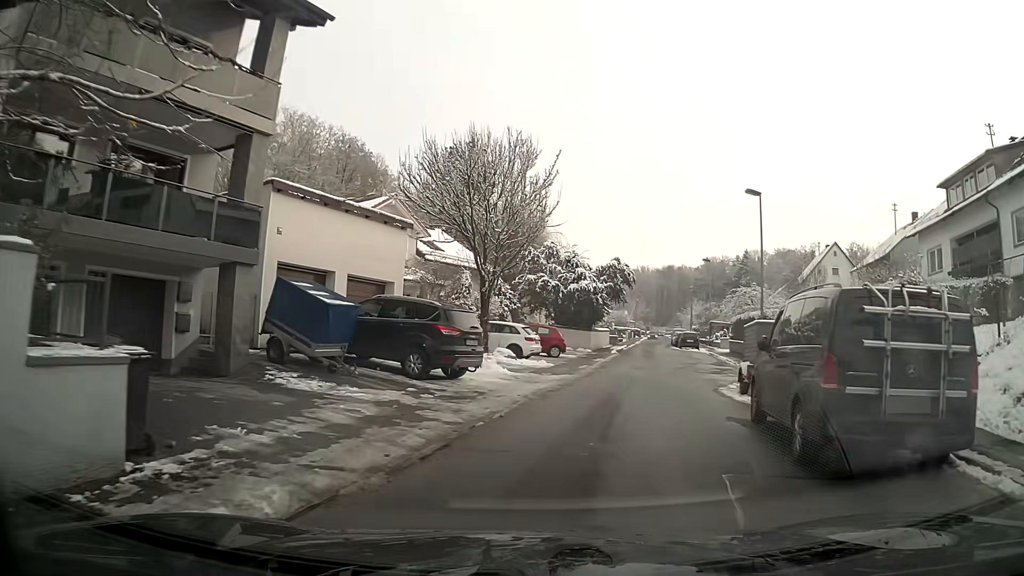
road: residential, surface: asphalt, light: Day
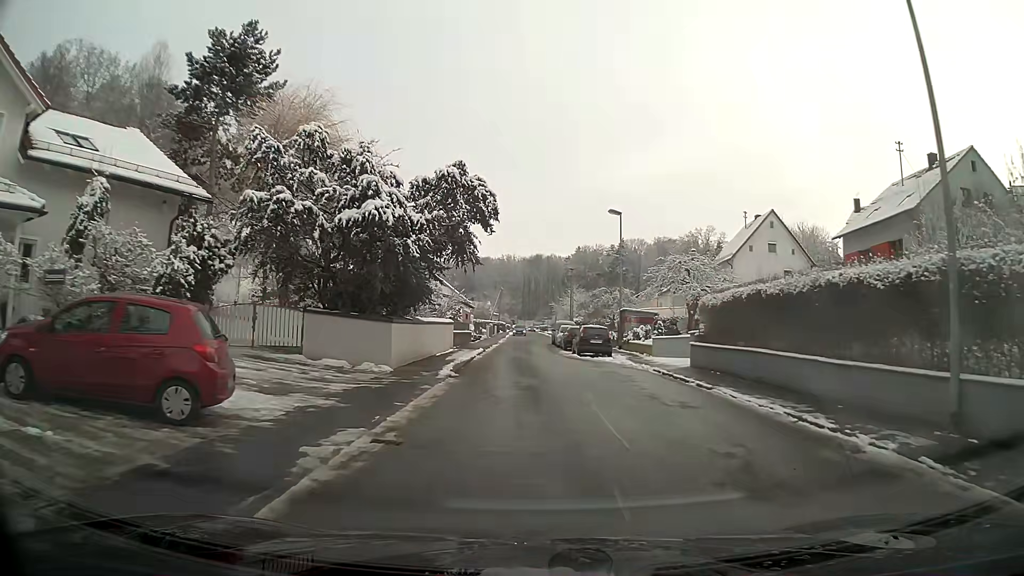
(+3.0, +24.2) m; +9°
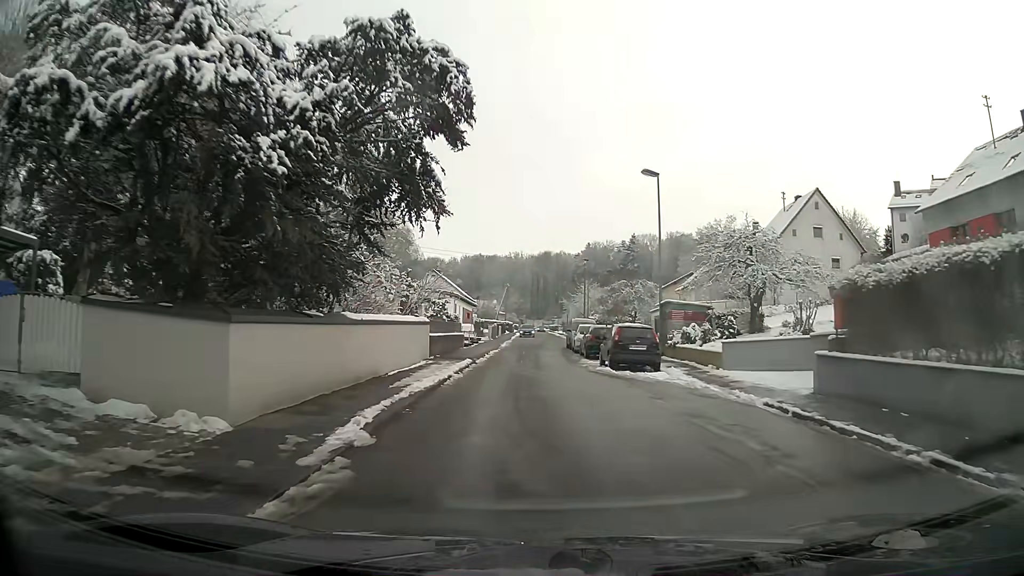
(0.0, +10.1) m; -1°
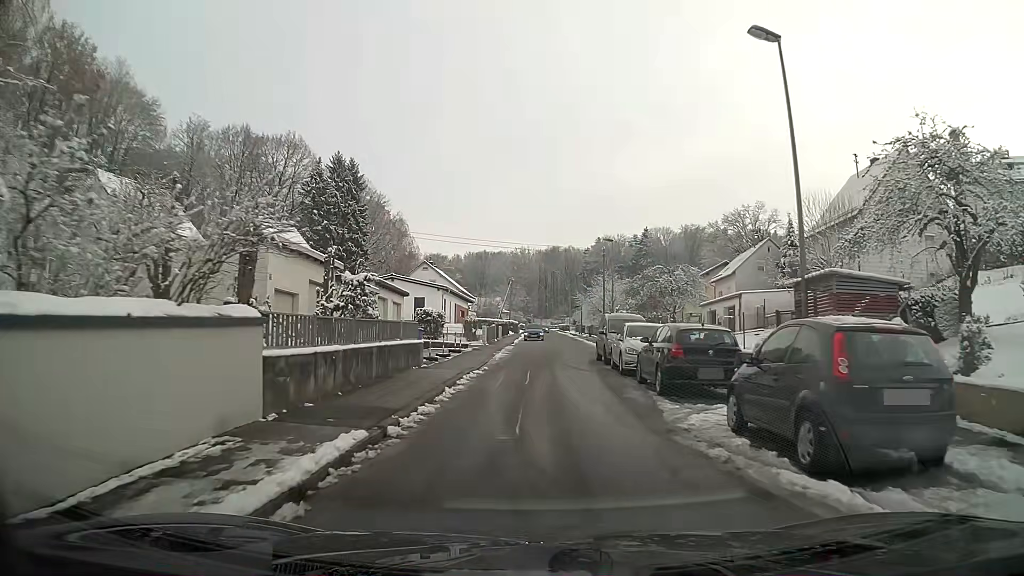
(-0.1, +15.2) m; -1°
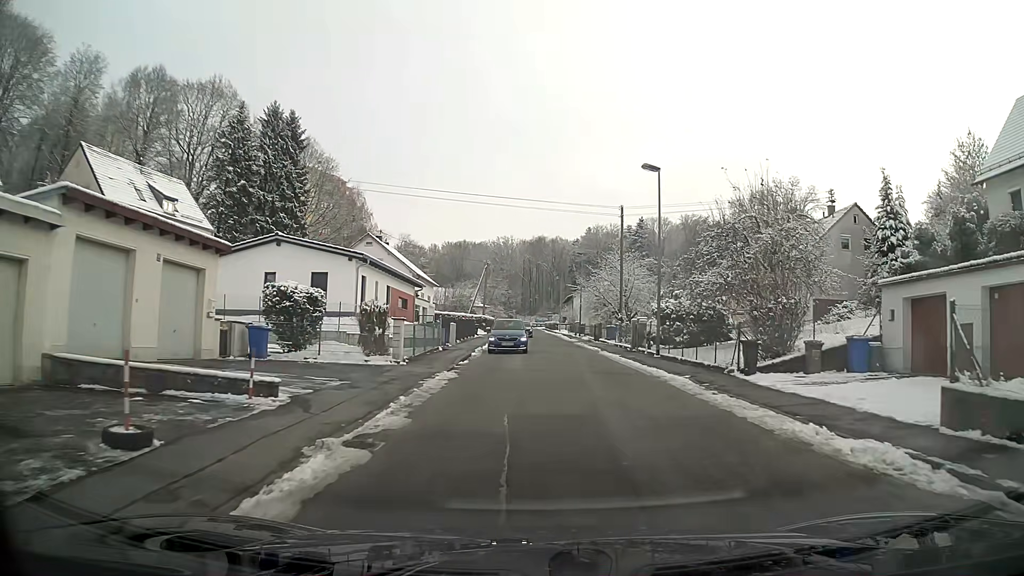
(+0.3, +24.5) m; +3°
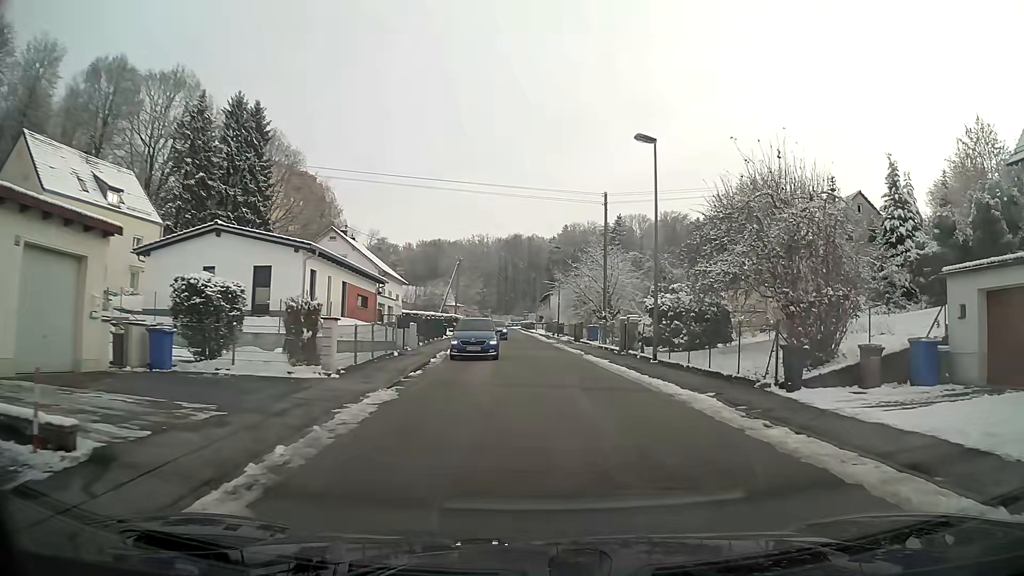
(+0.1, +4.6) m; +2°
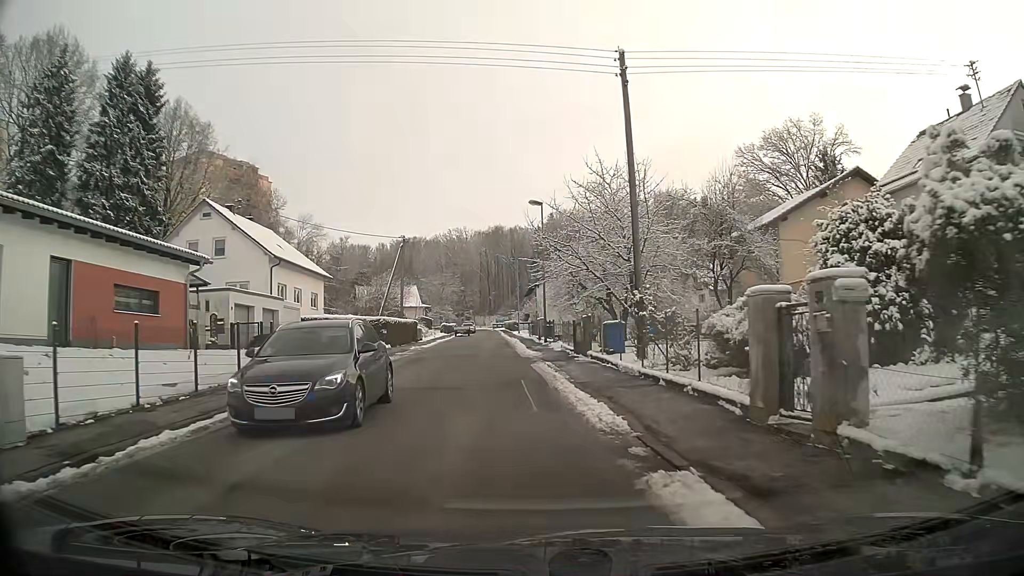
(+0.4, +22.2) m; -2°
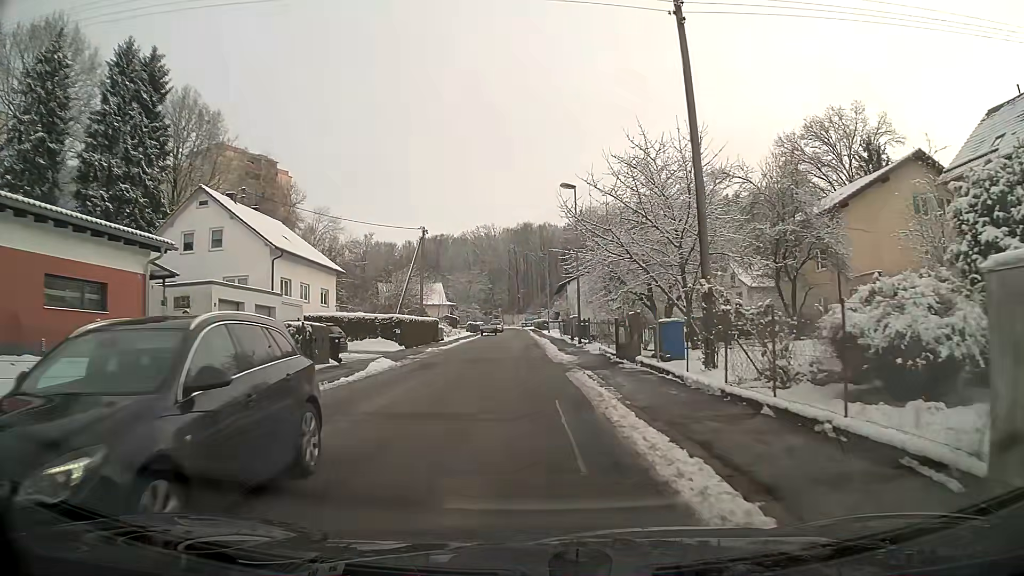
(-0.1, +4.5) m; -2°
(0, +10) (0, +20) (-1, +30) (-1, +40) (-1, +50) (-1, +60) (-1, +70) (-1, +80) (-1, +90) (-2, +100) m
